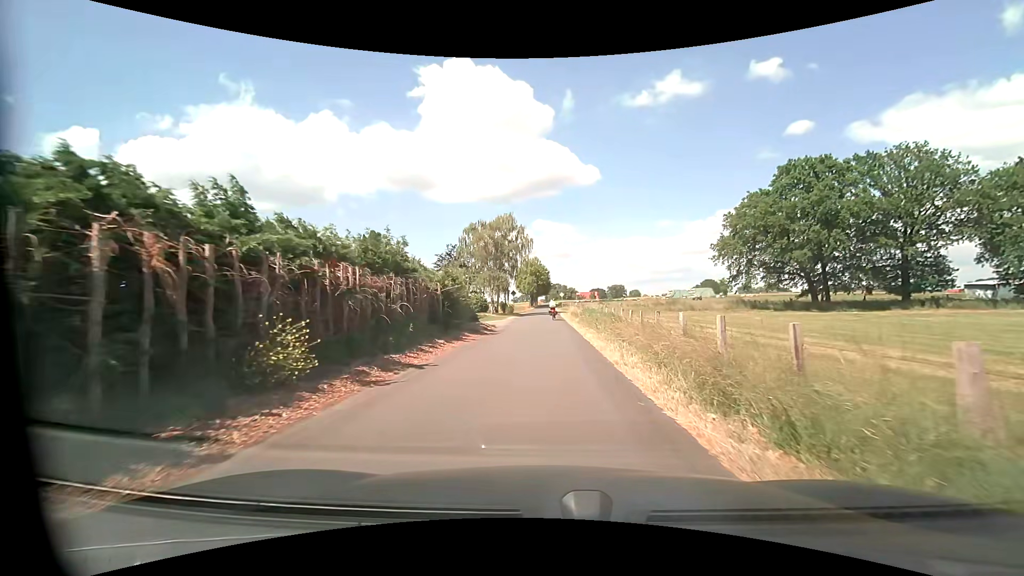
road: unclassified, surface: asphalt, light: Day
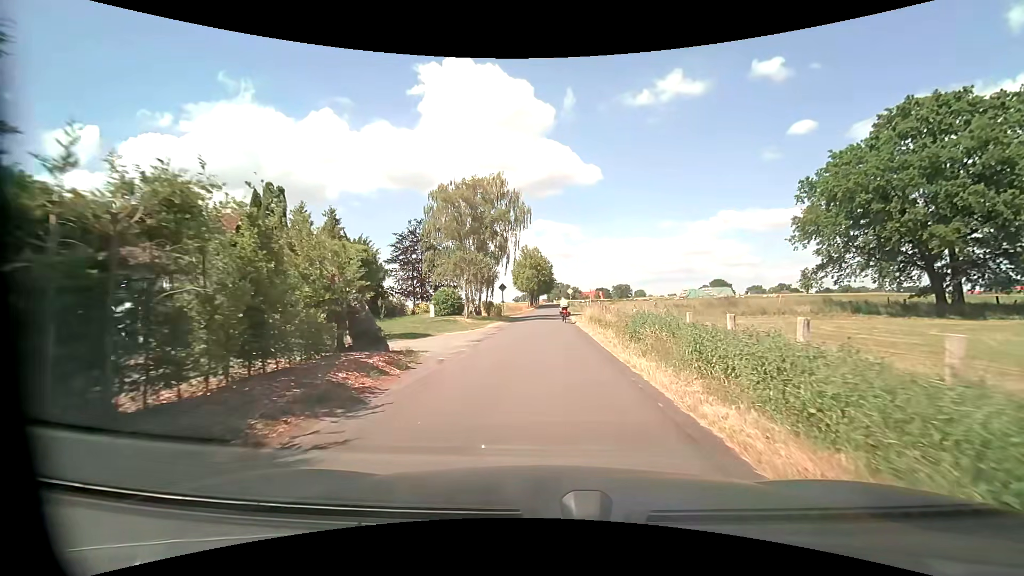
(0.0, +20.5) m; 0°
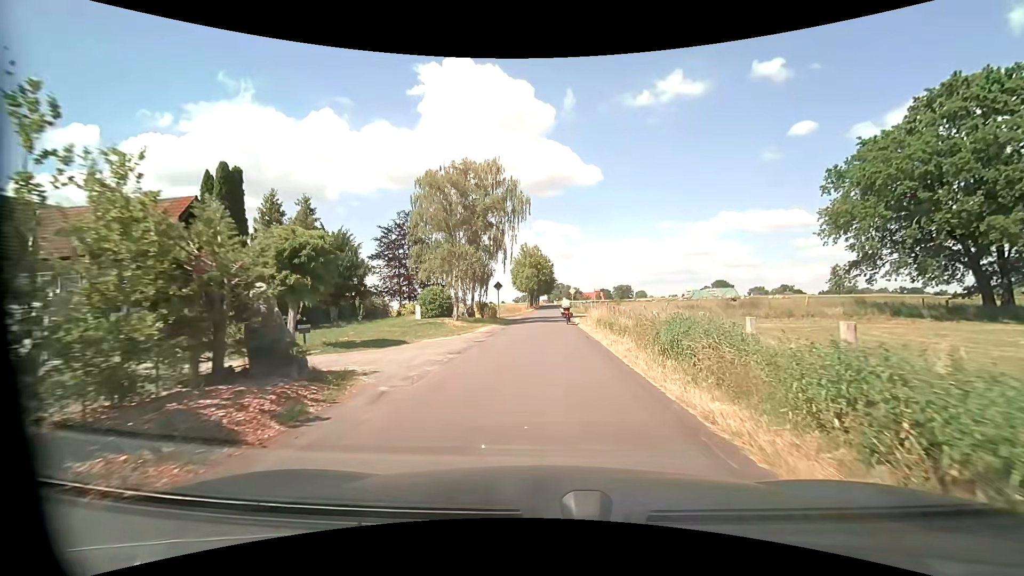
(0.0, +4.8) m; 0°
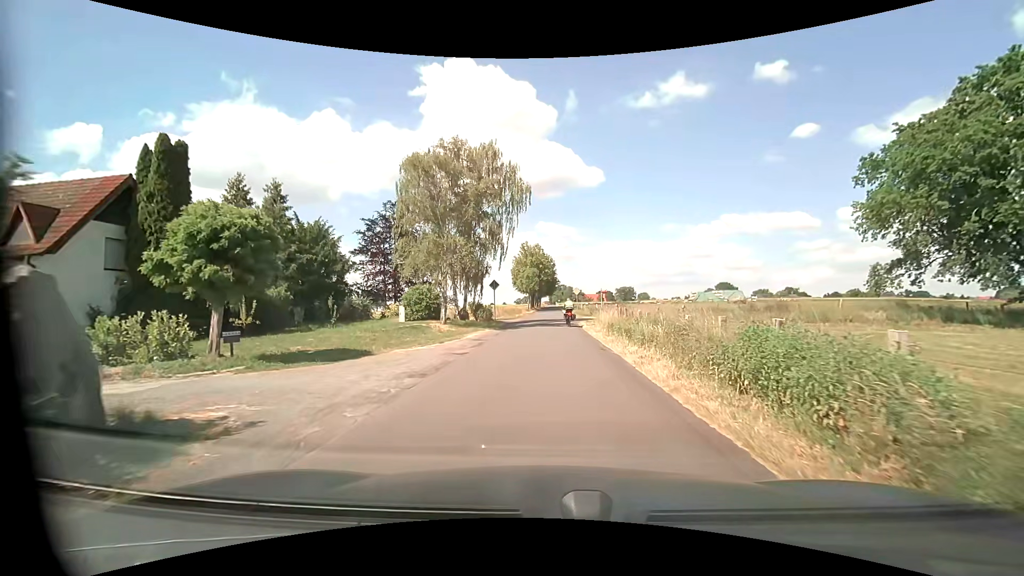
(0.0, +4.7) m; -1°
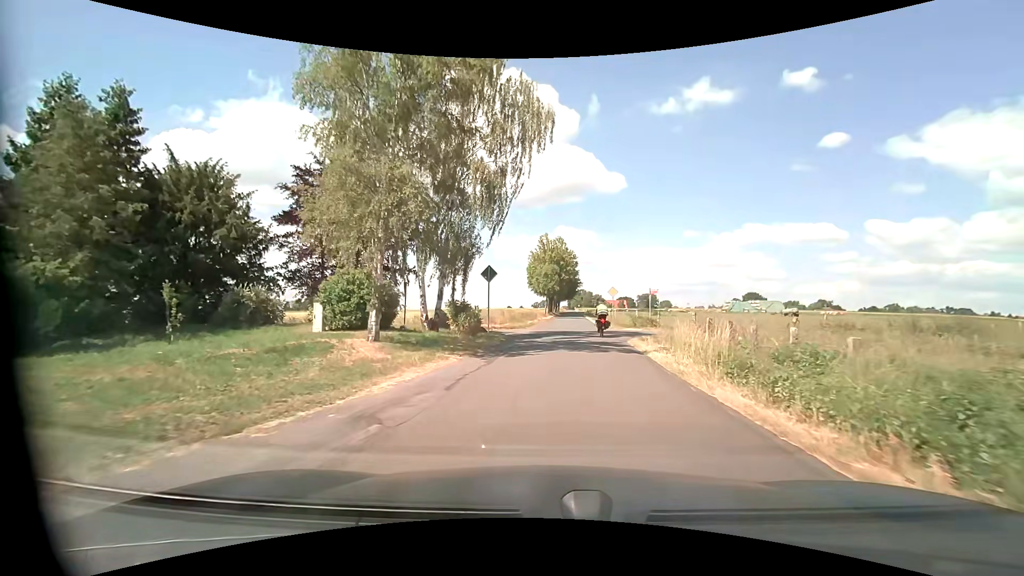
(-0.3, +14.8) m; -2°
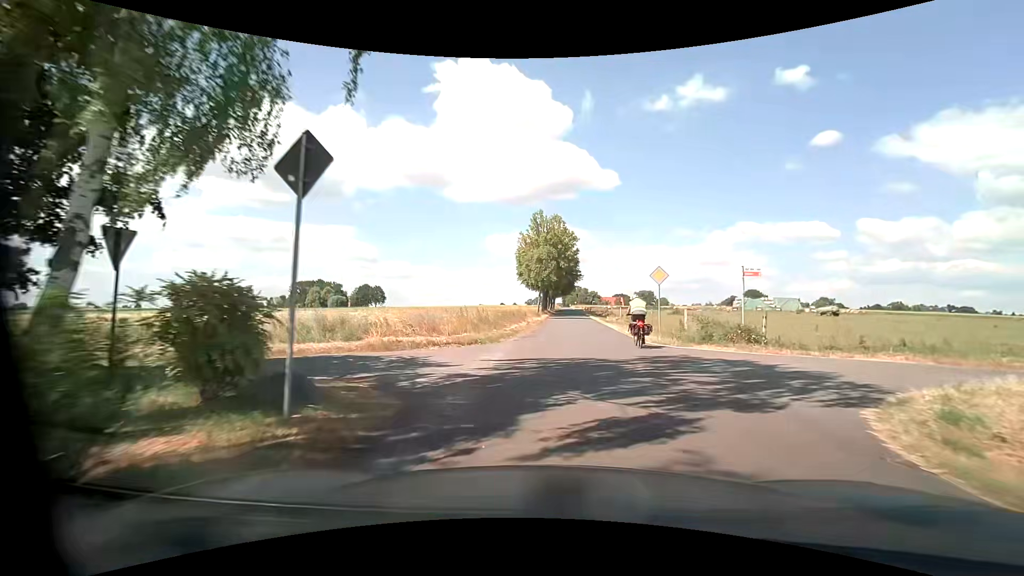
(+0.1, +17.4) m; 0°
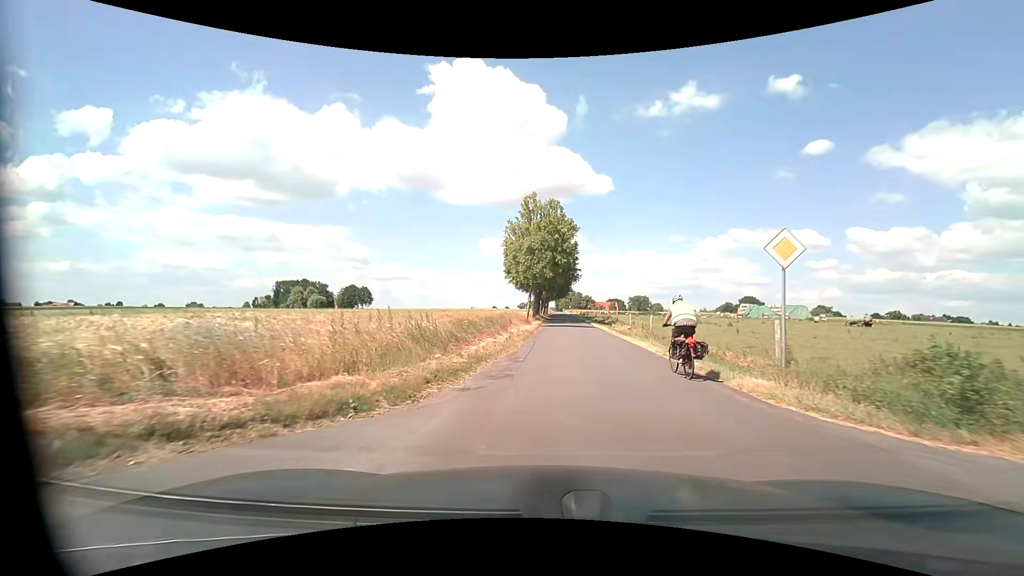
(+0.1, +11.7) m; +1°
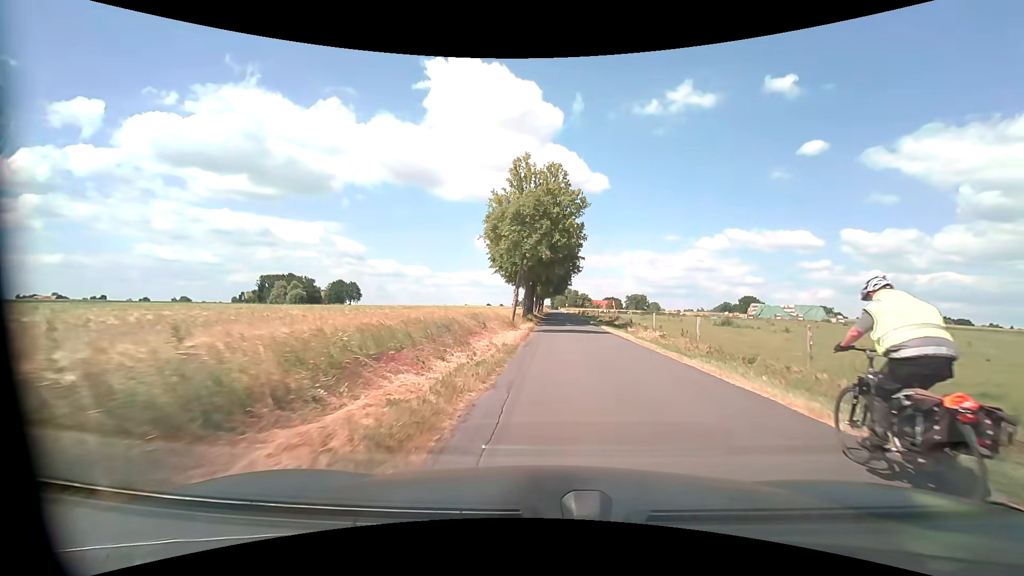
(+0.1, +12.6) m; +1°
(0, +10) (0, +20) (+1, +30) (+2, +40) (+3, +50) (+3, +60) (+4, +70) (+4, +80) (+4, +90) (+4, +100) m
